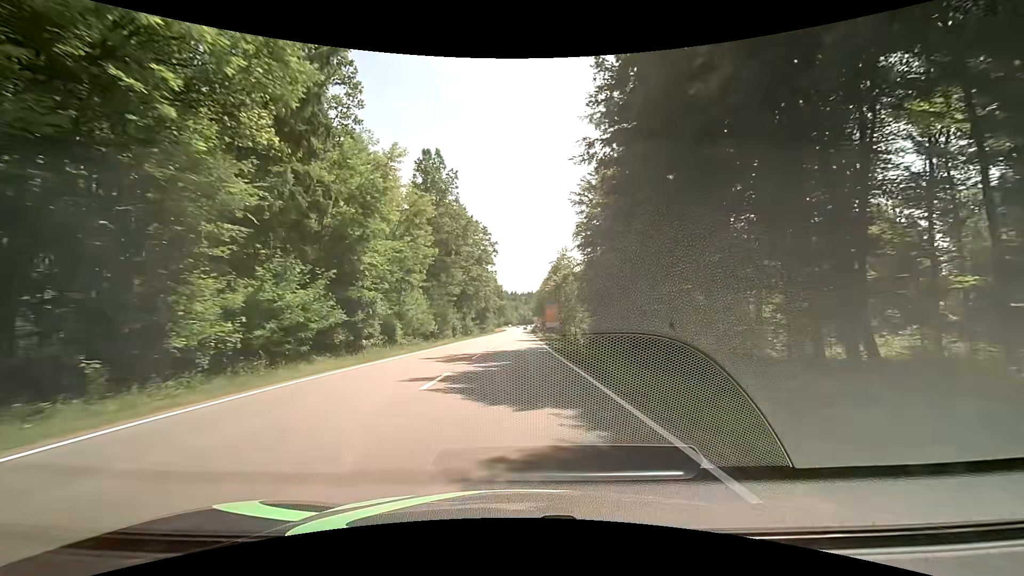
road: secondary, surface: asphalt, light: Day
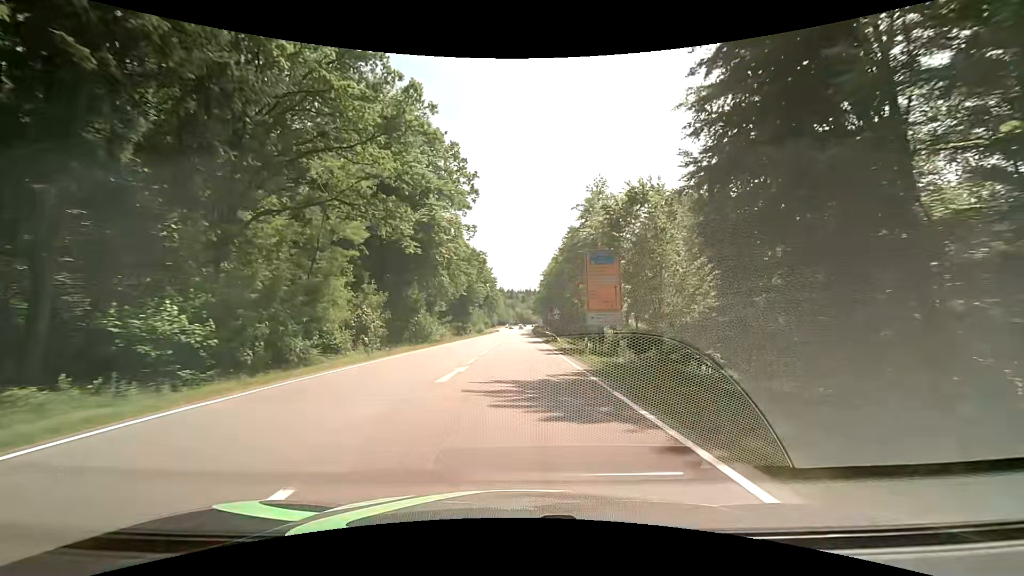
(+0.1, +46.5) m; +1°
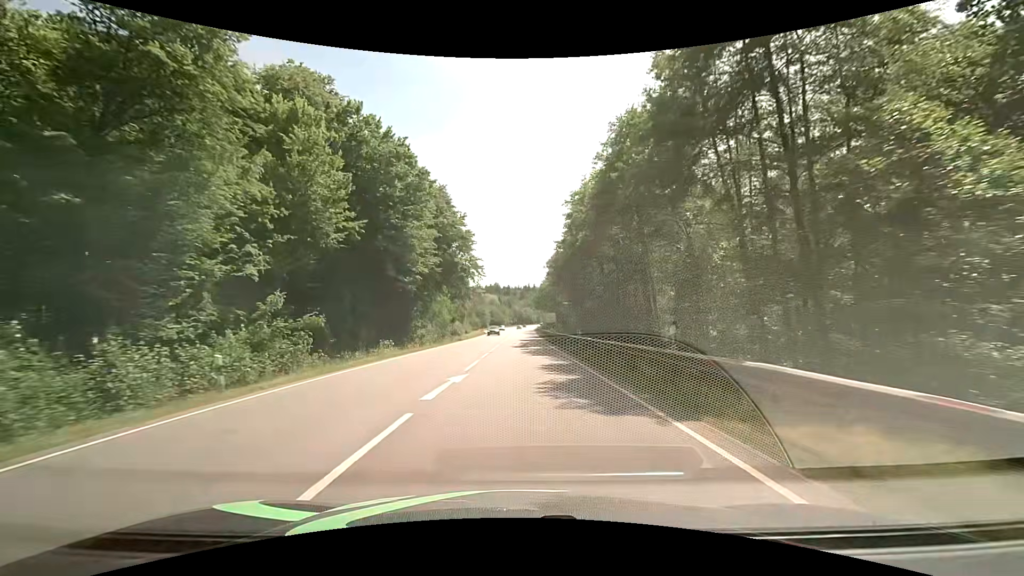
(-0.7, +56.9) m; 0°
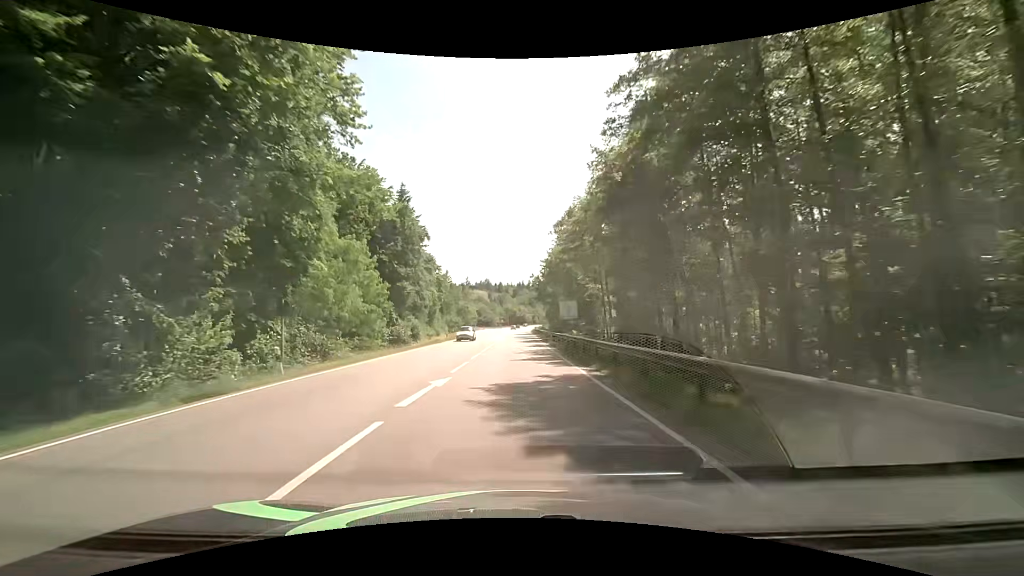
(+0.2, +42.5) m; 0°
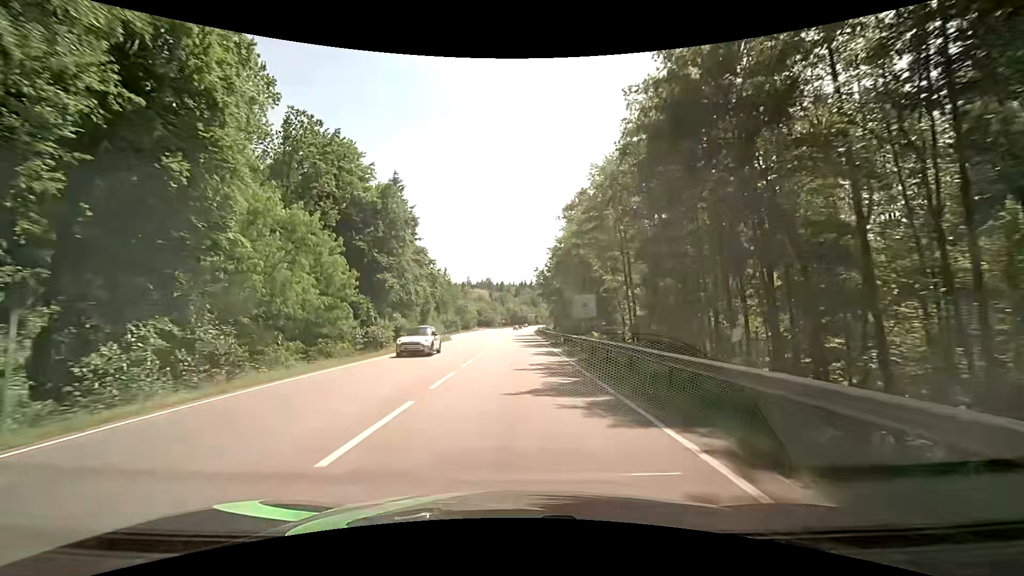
(0.0, +10.0) m; 0°
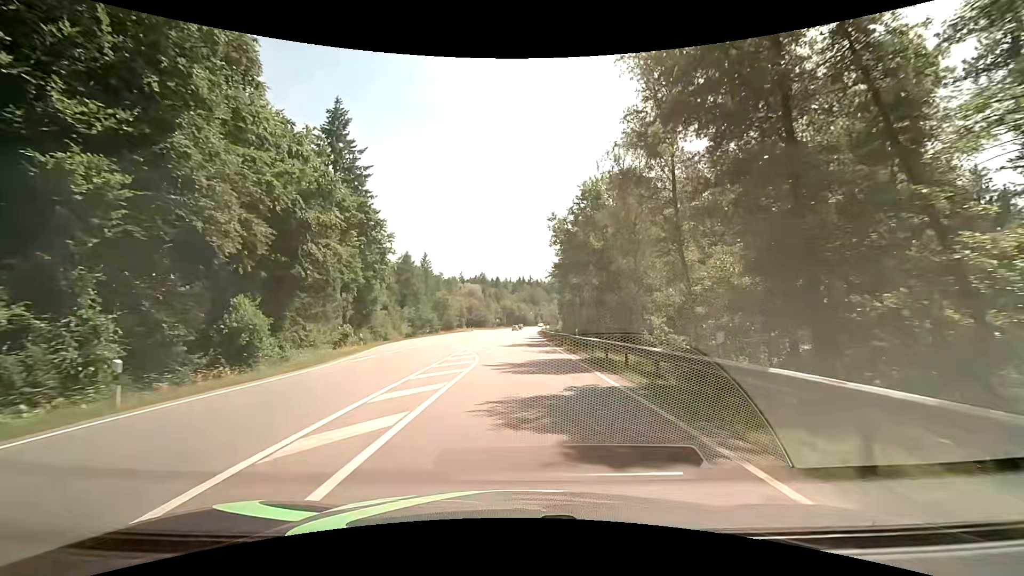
(-0.3, +37.8) m; 0°
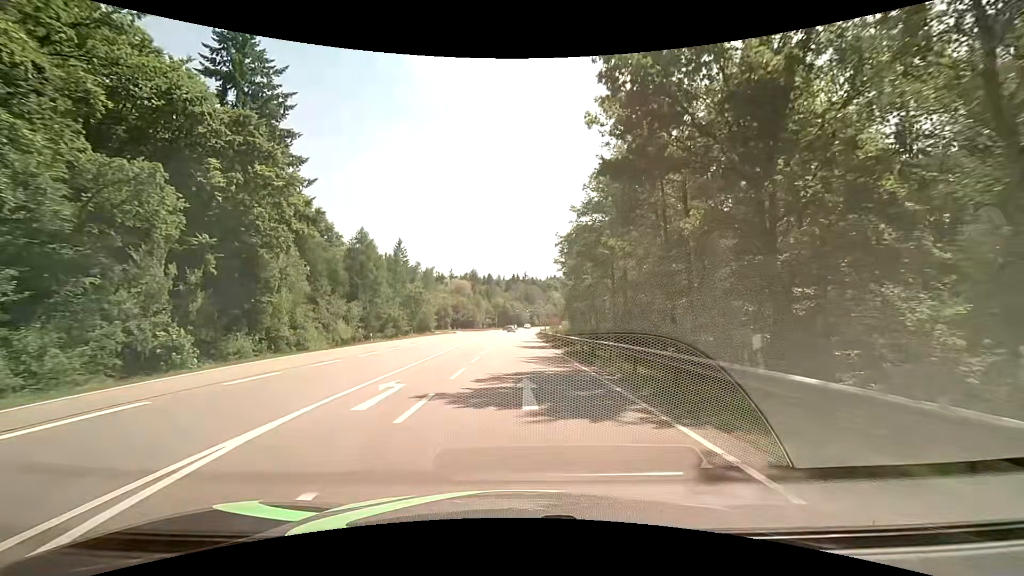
(+0.3, +25.8) m; +2°
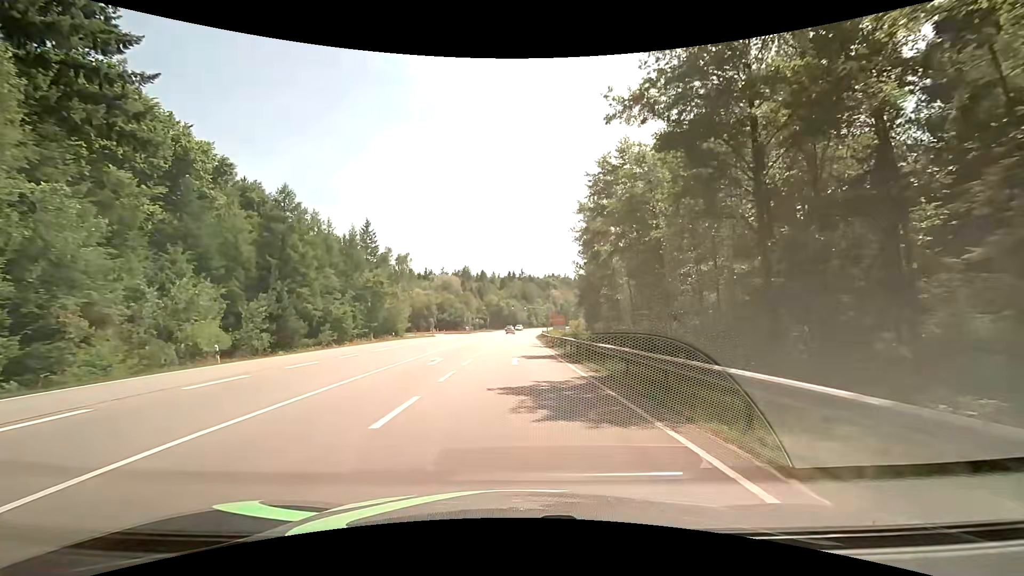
(-0.1, +24.3) m; +1°
(0, +10) (0, +20) (0, +30) (0, +40) (0, +50) (0, +60) (0, +70) (0, +80) (0, +90) (0, +100) m
